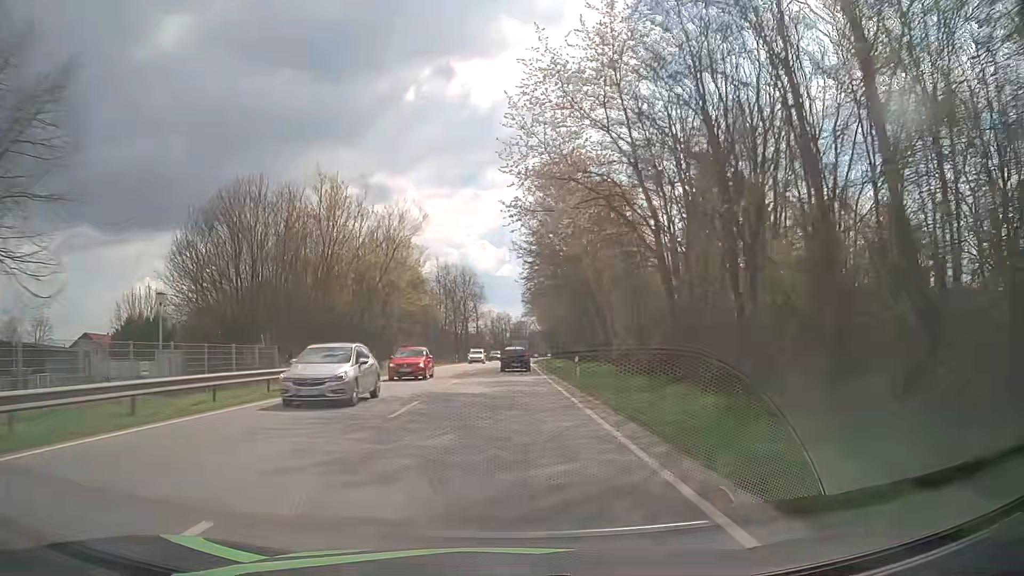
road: primary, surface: asphalt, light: Day
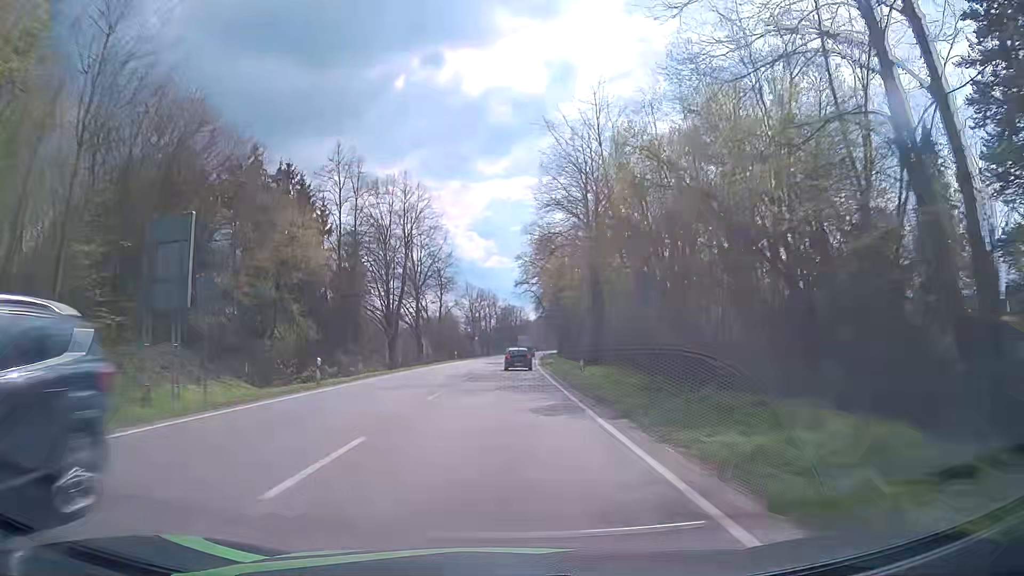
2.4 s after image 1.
(+0.4, +54.6) m; +1°
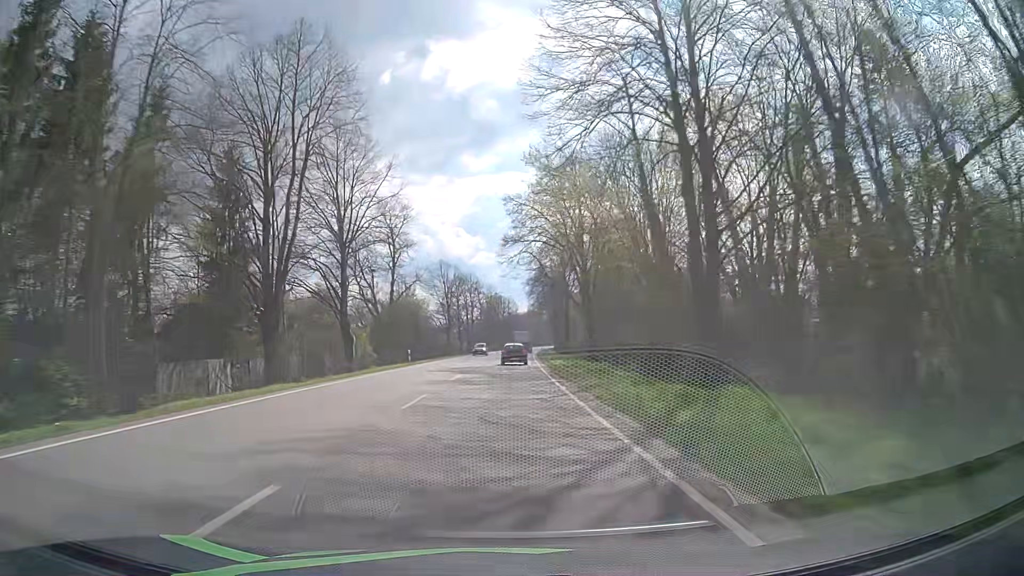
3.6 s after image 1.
(+0.3, +27.7) m; +1°
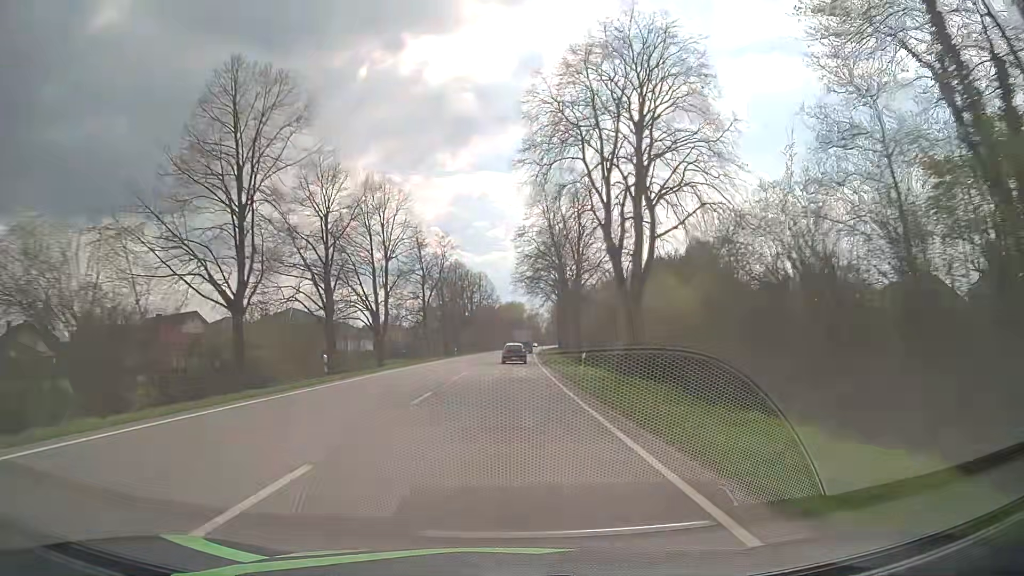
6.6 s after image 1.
(+0.9, +70.4) m; +2°
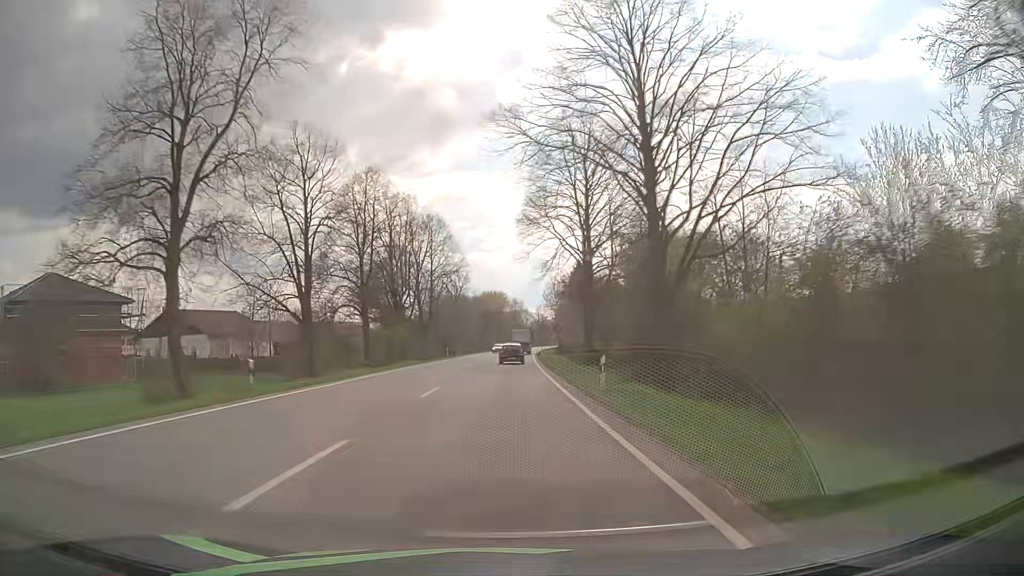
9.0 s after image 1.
(+0.7, +57.4) m; +2°
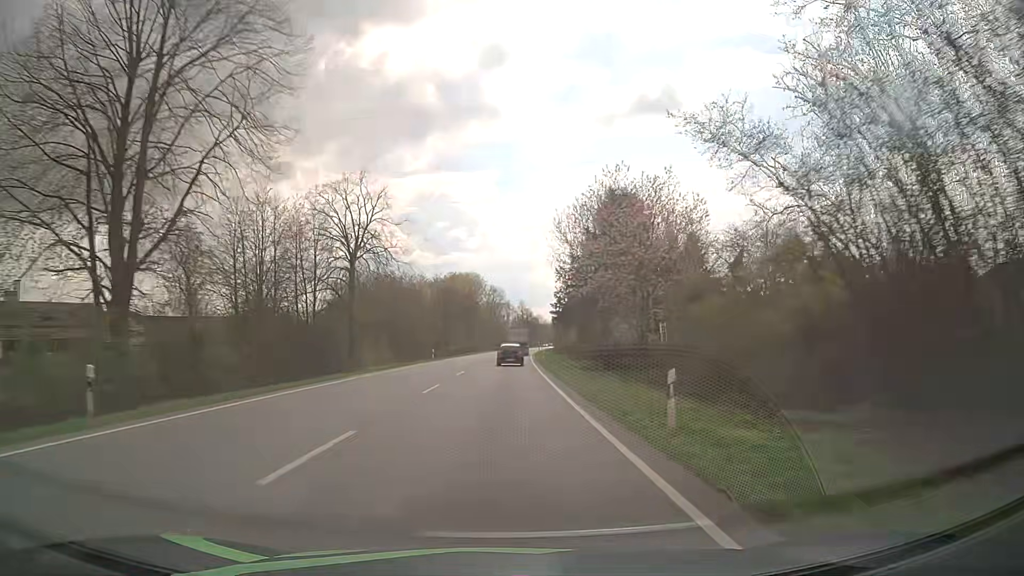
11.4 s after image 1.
(+0.8, +58.2) m; +2°
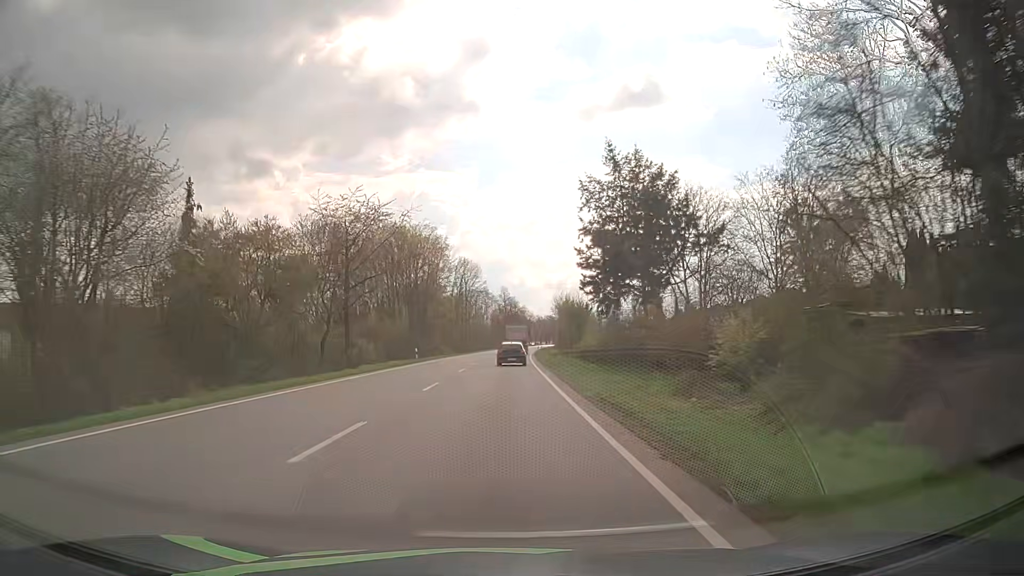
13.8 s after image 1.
(+0.8, +58.5) m; +1°
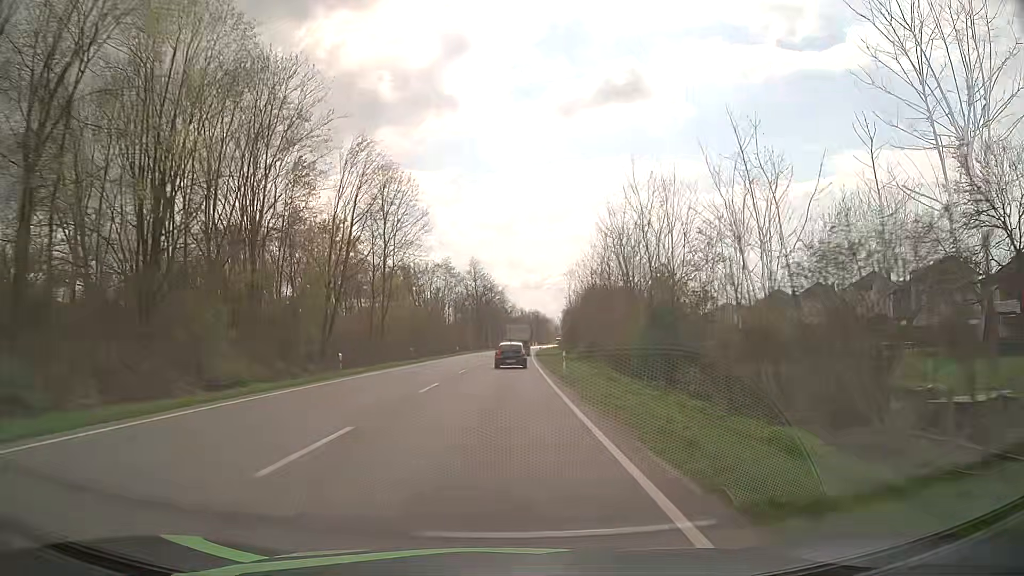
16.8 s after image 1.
(+1.4, +72.0) m; +2°
(0, +10) (0, +20) (0, +30) (0, +40) (+1, +50) (+1, +60) (+1, +70) (+1, +80) (+2, +90) (+2, +100) m
